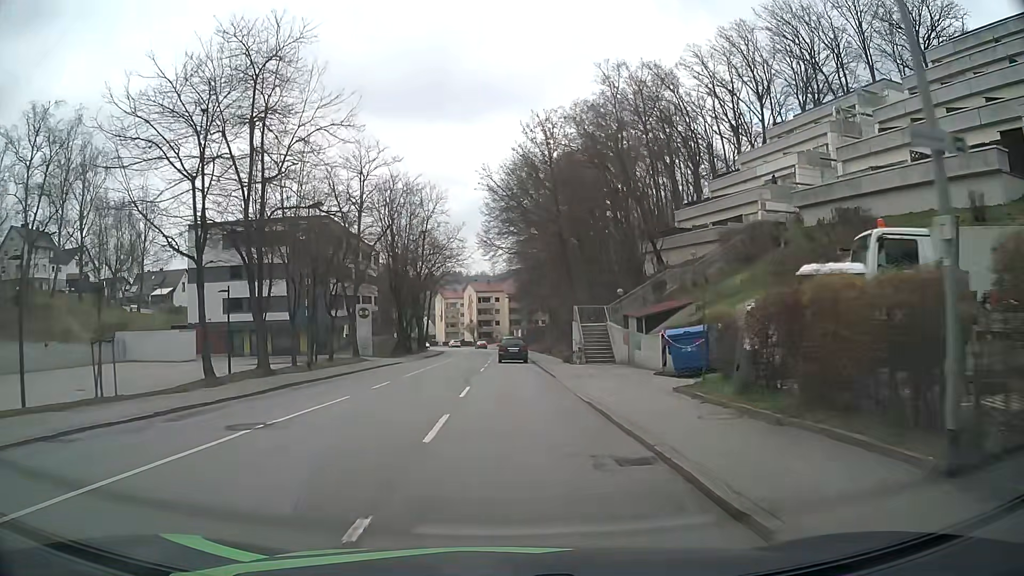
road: tertiary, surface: asphalt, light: Day
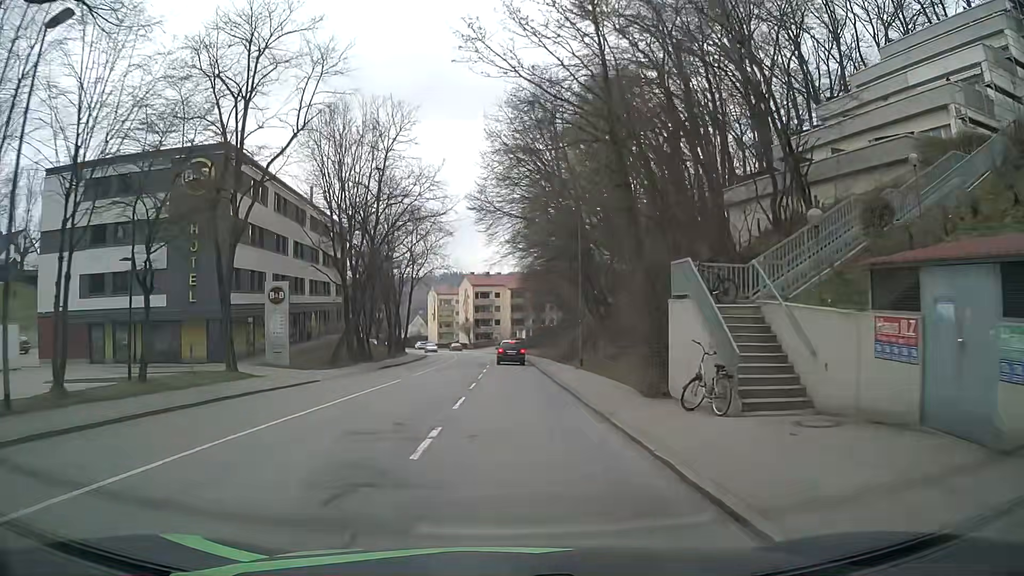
(0.0, +22.0) m; -1°
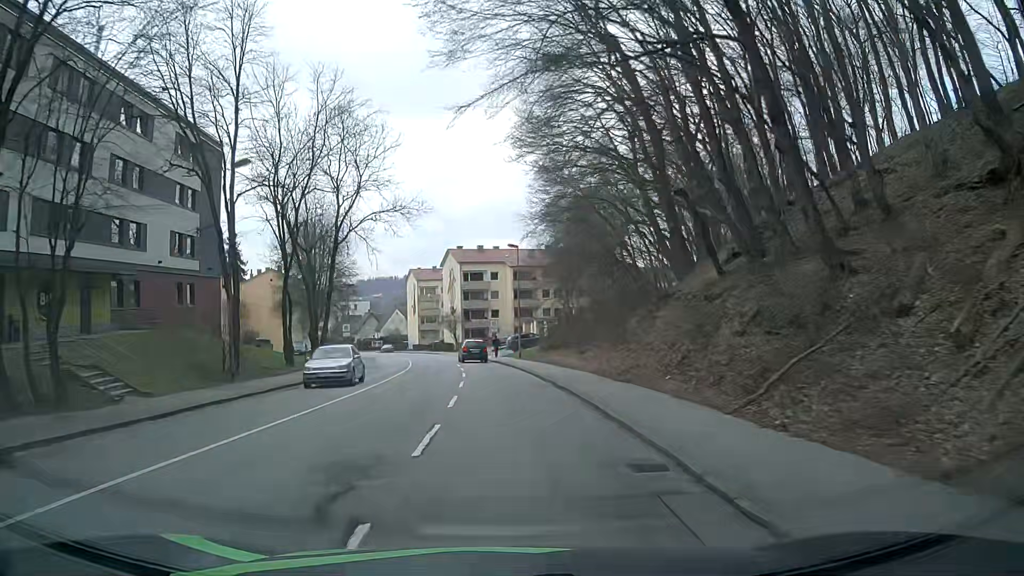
(+0.2, +36.6) m; 0°
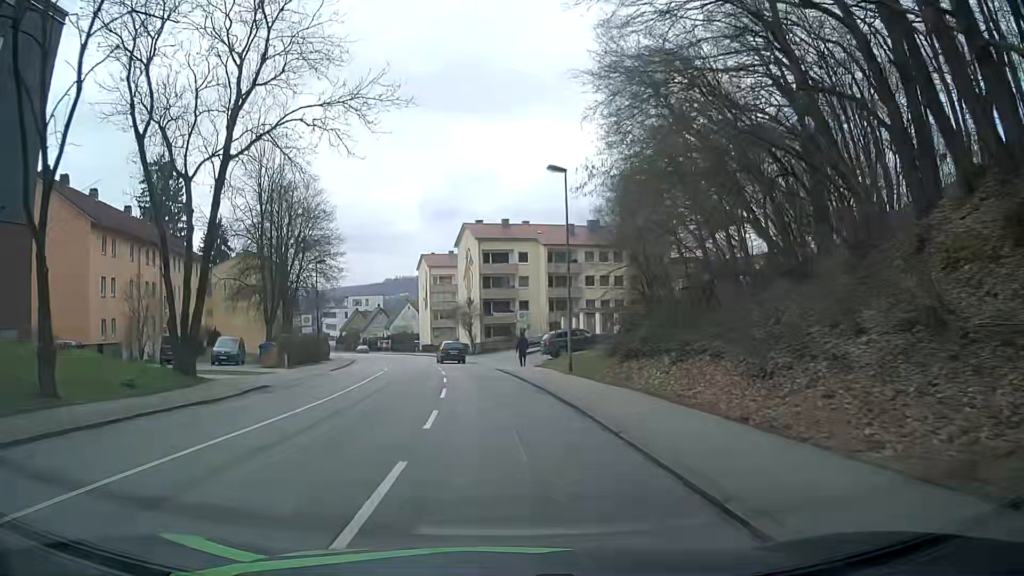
(-0.4, +22.1) m; -3°
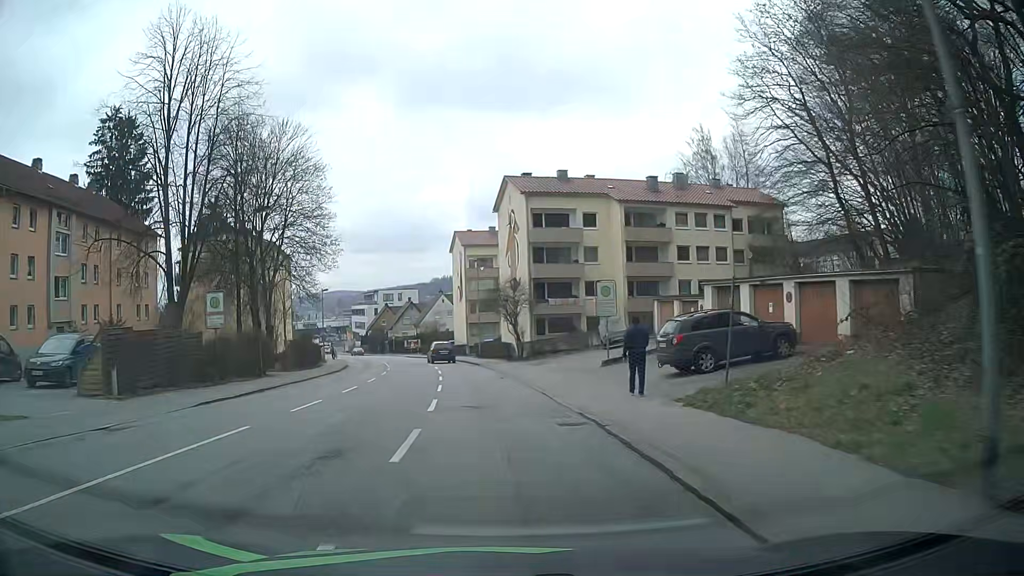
(-0.5, +22.1) m; -3°
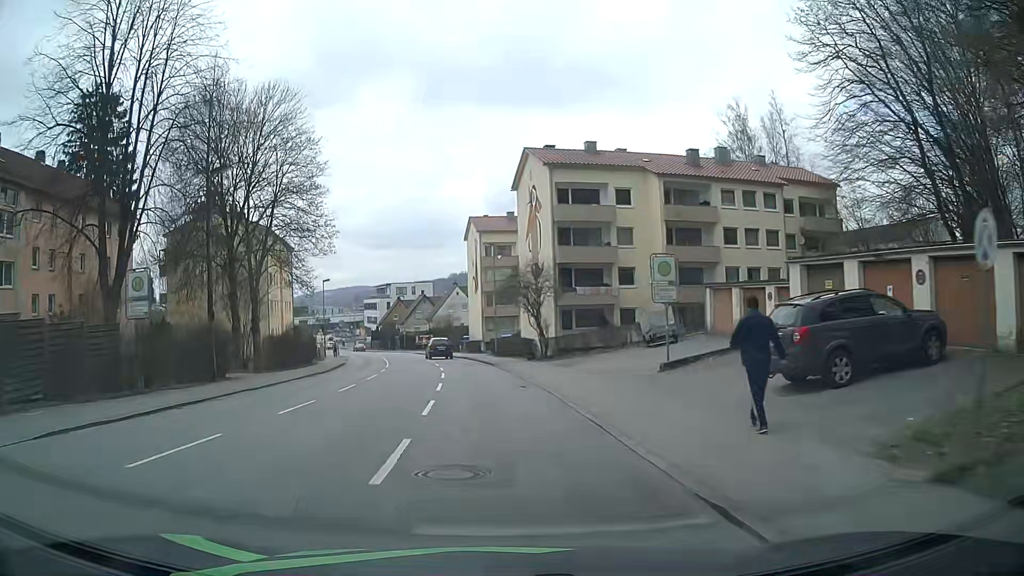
(-0.1, +7.3) m; -2°
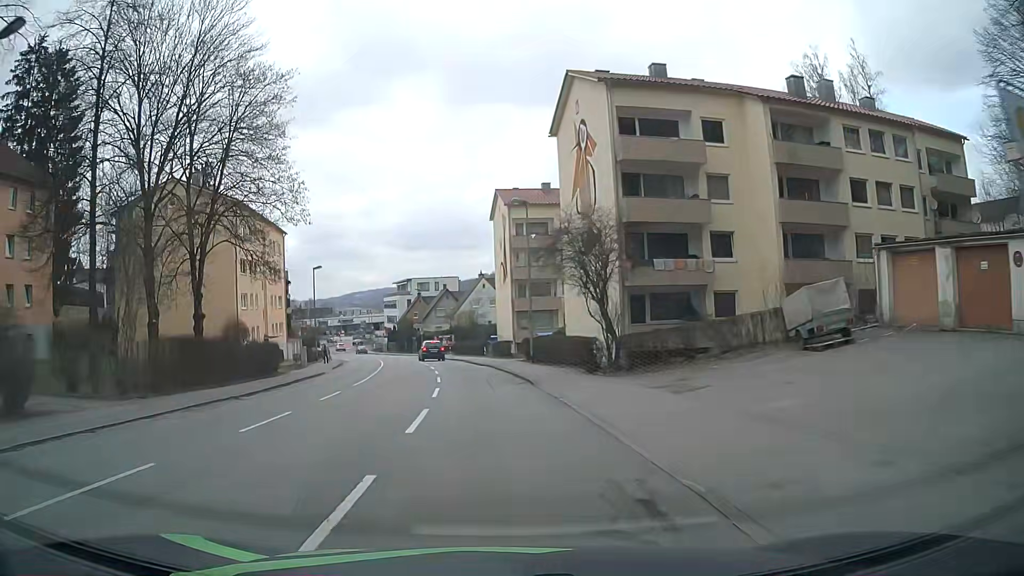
(-0.3, +14.7) m; -3°
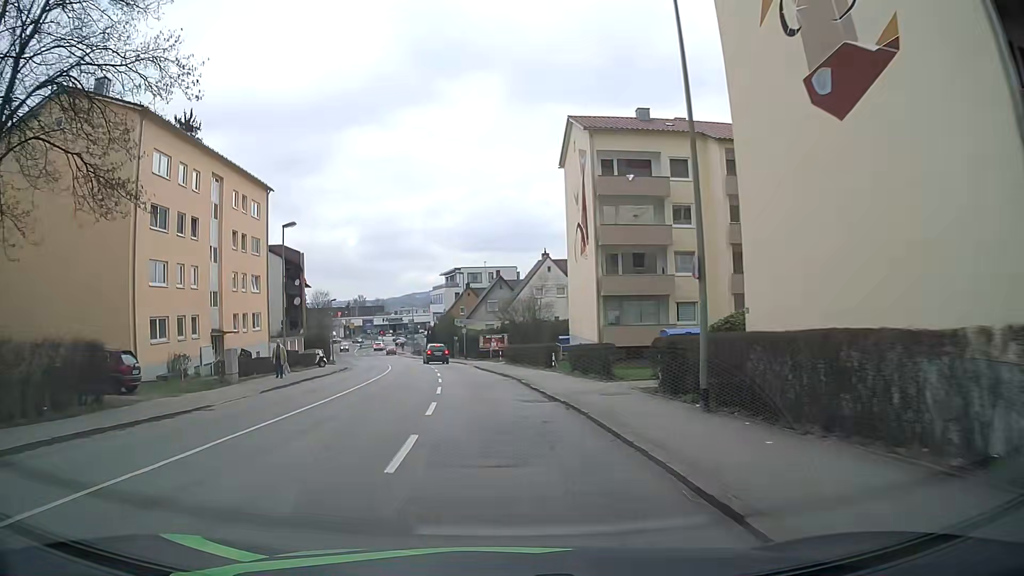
(-1.0, +21.8) m; -6°
(0, +10) (0, +20) (-1, +30) (-2, +40) (-3, +50) (-5, +60) (-7, +69) (-9, +79) (-12, +89) (-14, +99) m
